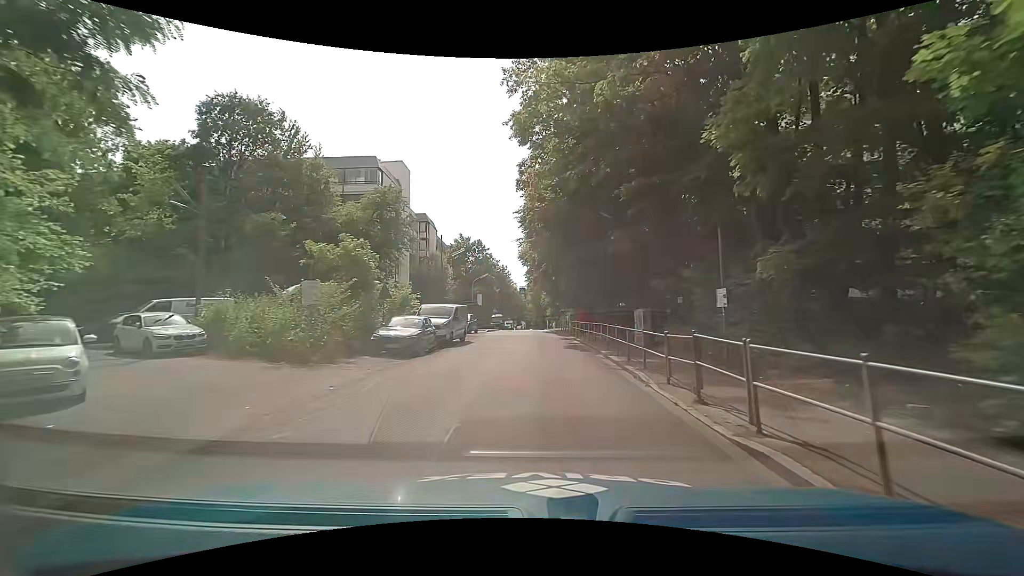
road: tertiary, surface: asphalt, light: Day
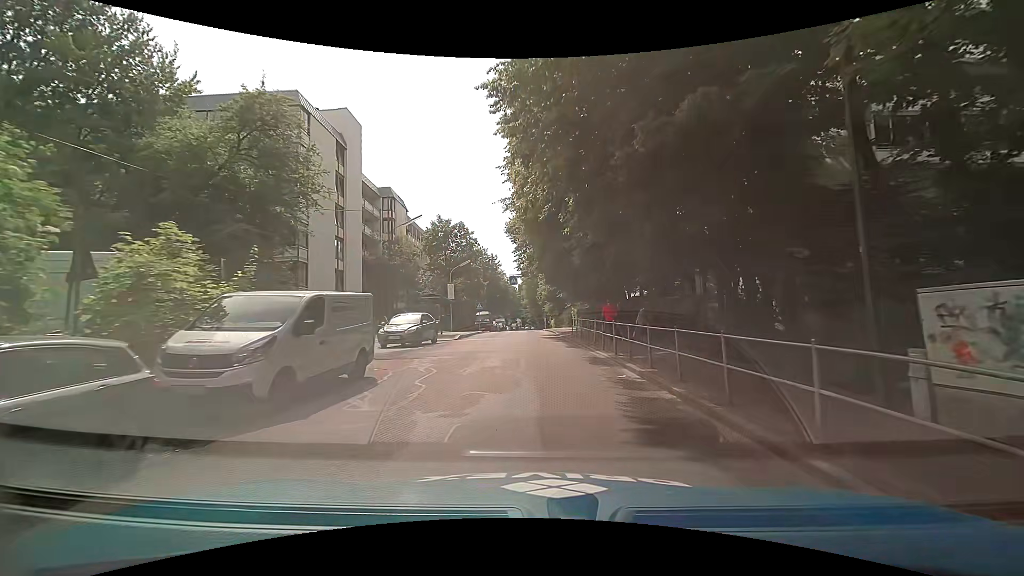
(+0.1, +15.5) m; +1°
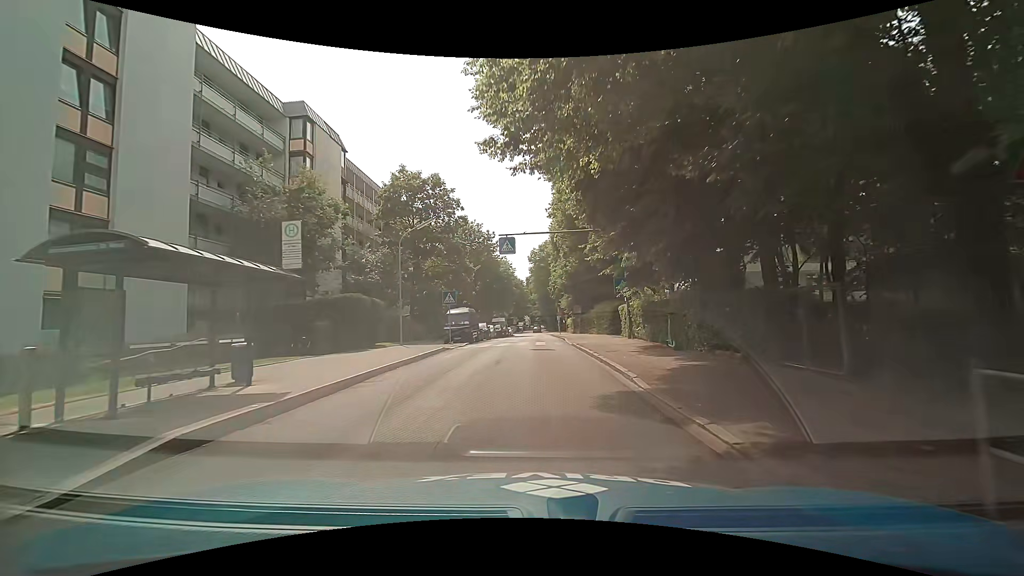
(-0.3, +24.8) m; -1°
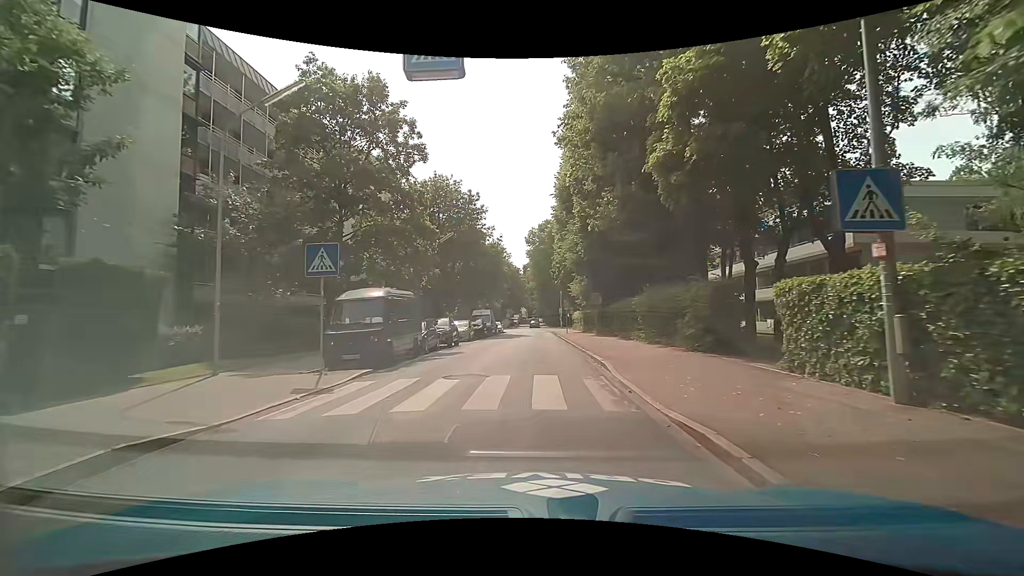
(-0.1, +18.5) m; +1°
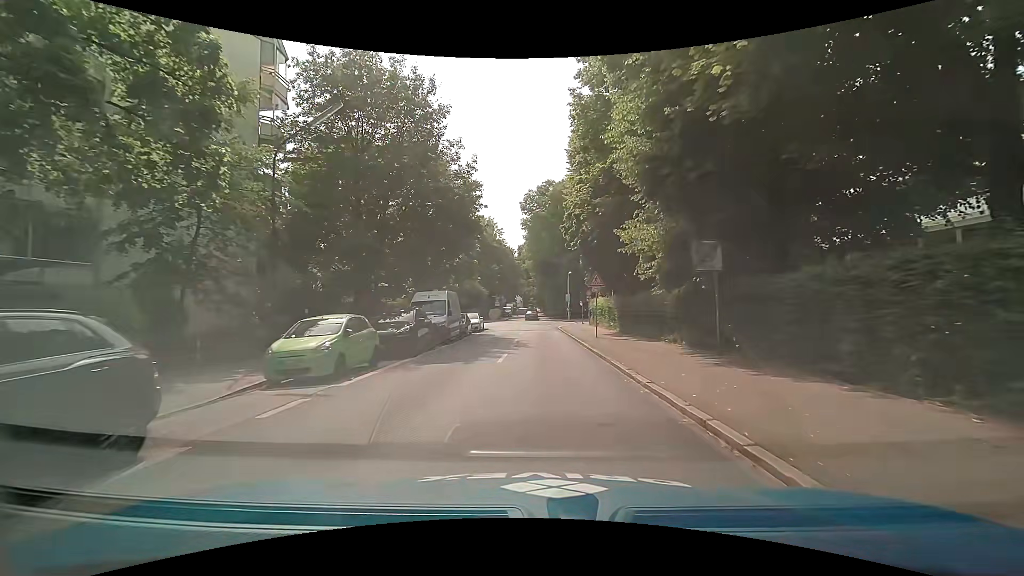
(-0.3, +23.0) m; -1°
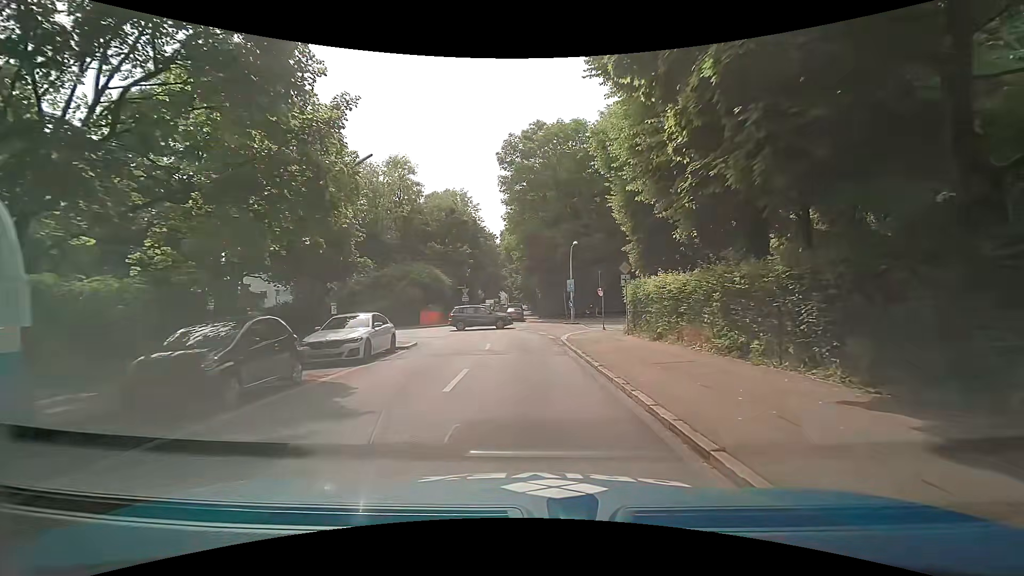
(+0.7, +23.2) m; 0°
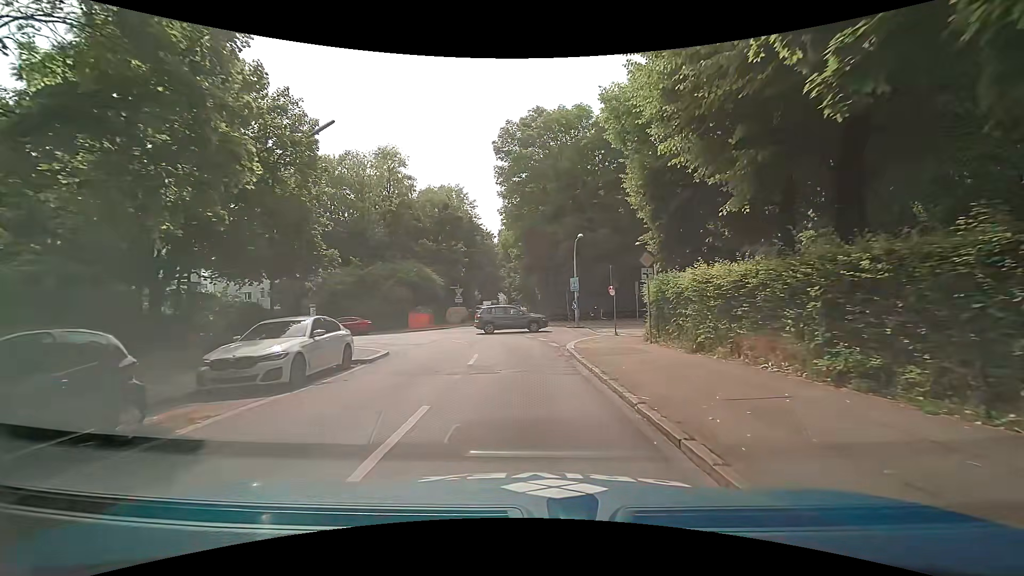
(+0.1, +4.2) m; +2°
